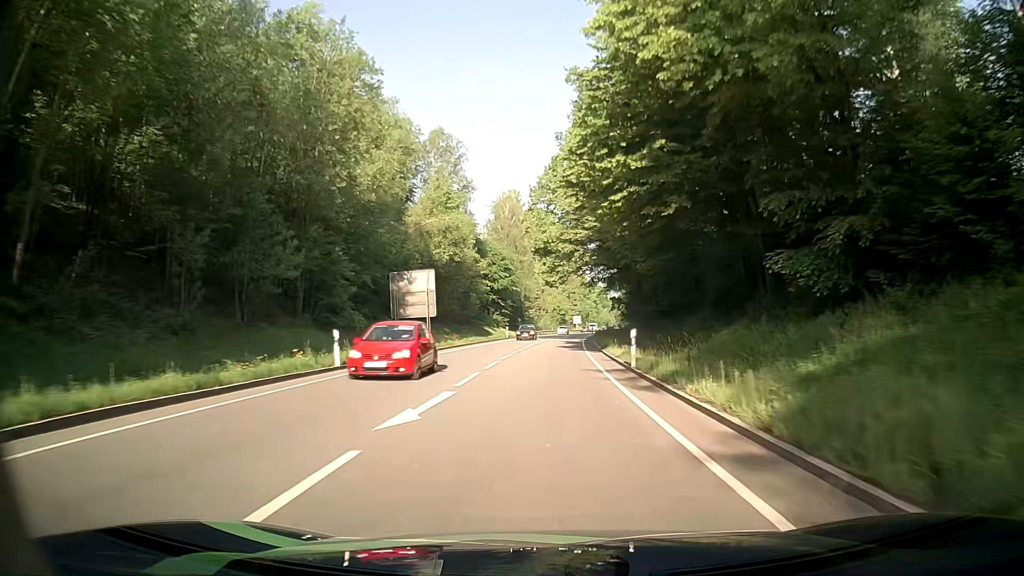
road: primary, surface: asphalt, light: Day
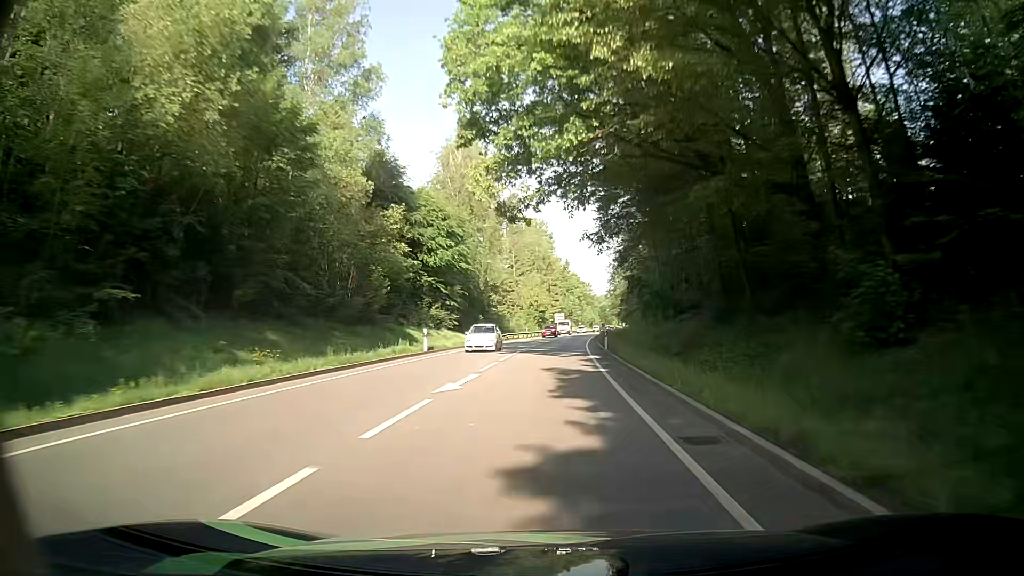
(+0.8, +37.0) m; +2°
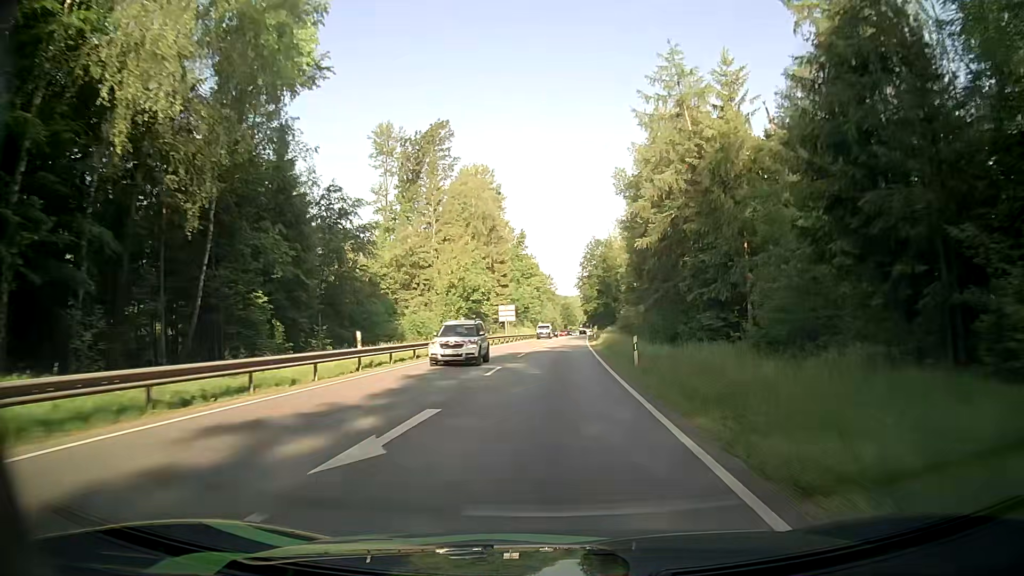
(+2.2, +61.2) m; +4°
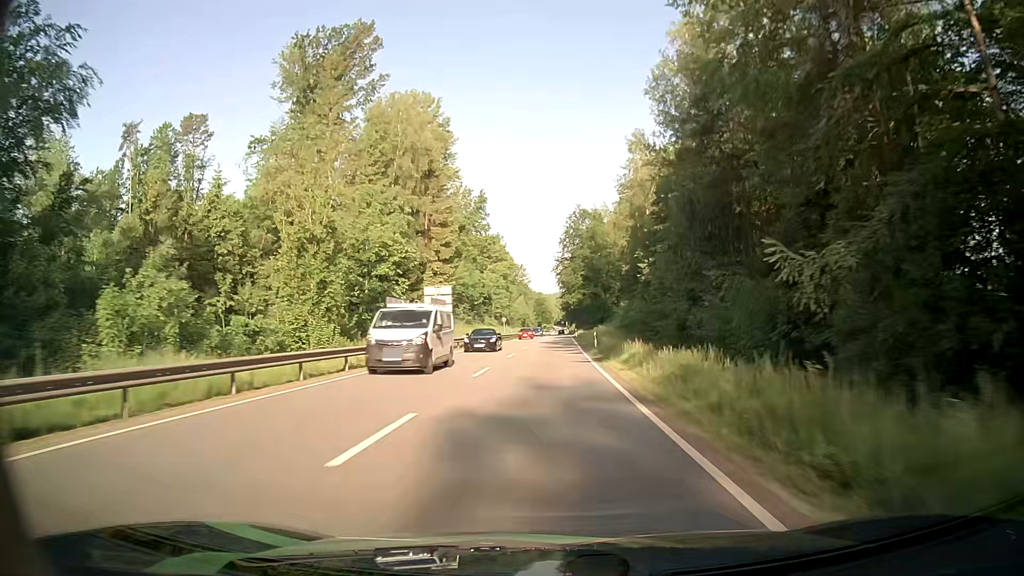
(+1.0, +36.7) m; +2°
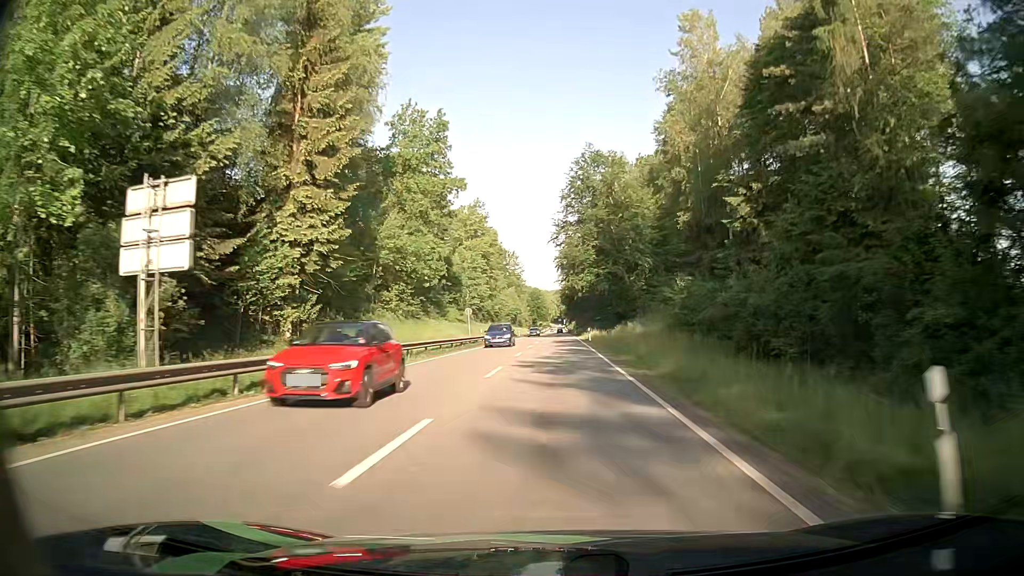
(+0.2, +36.7) m; +1°
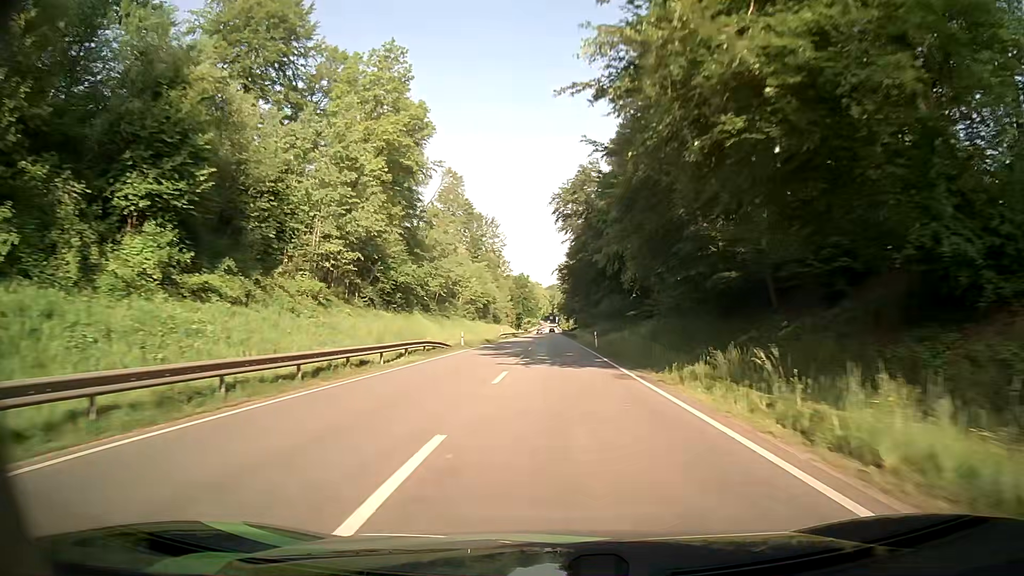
(+0.5, +61.4) m; +1°
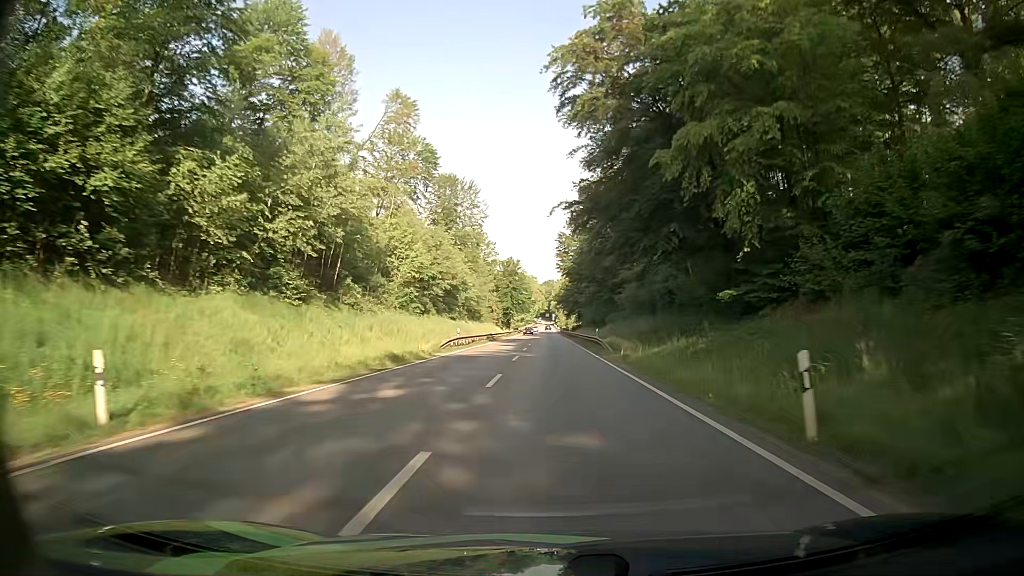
(-0.2, +37.1) m; 0°
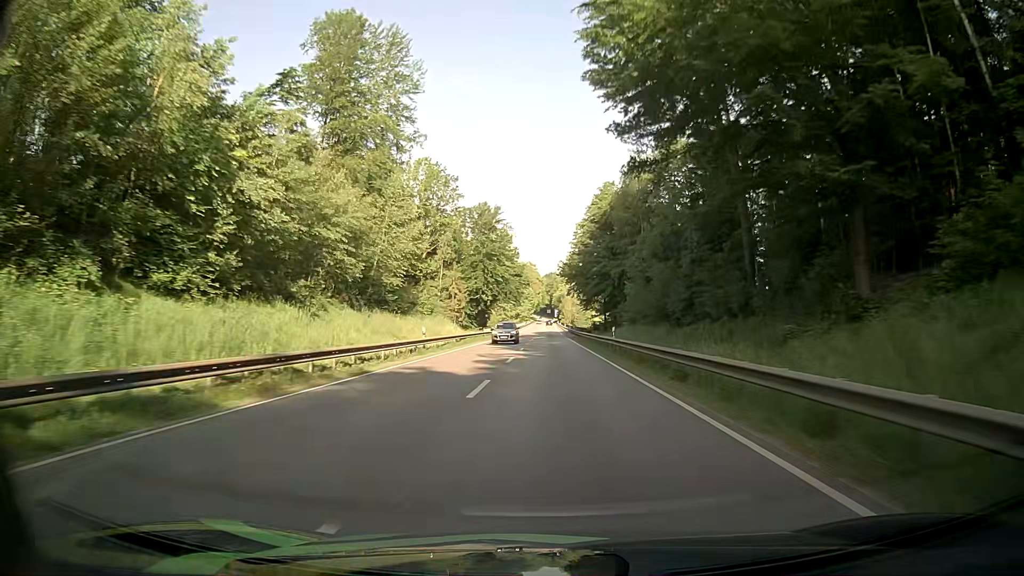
(+0.1, +62.6) m; -1°
(0, +10) (0, +20) (0, +30) (0, +40) (+1, +50) (+1, +60) (+1, +70) (+1, +80) (+1, +90) (+1, +100) m
